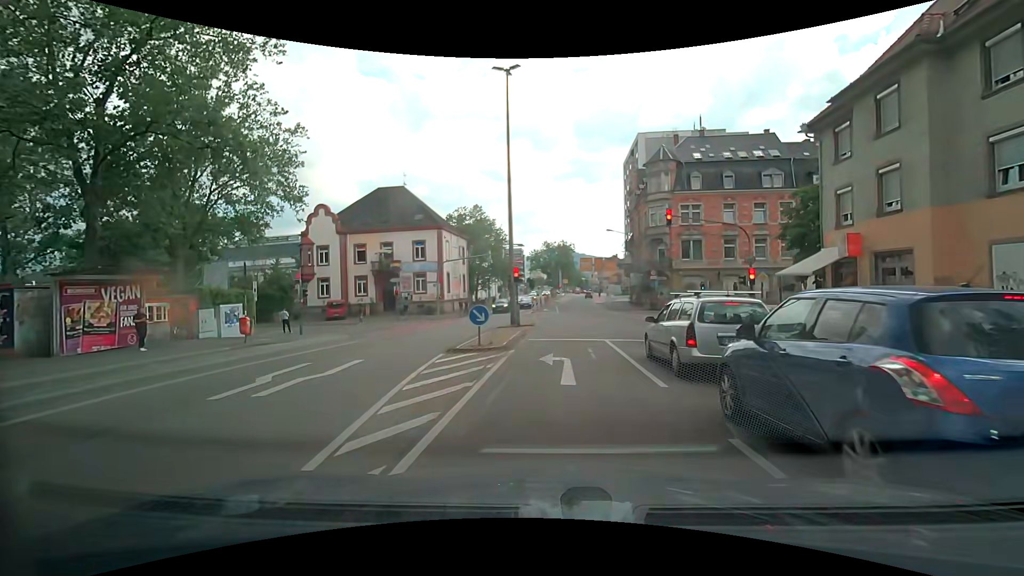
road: secondary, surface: asphalt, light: Day
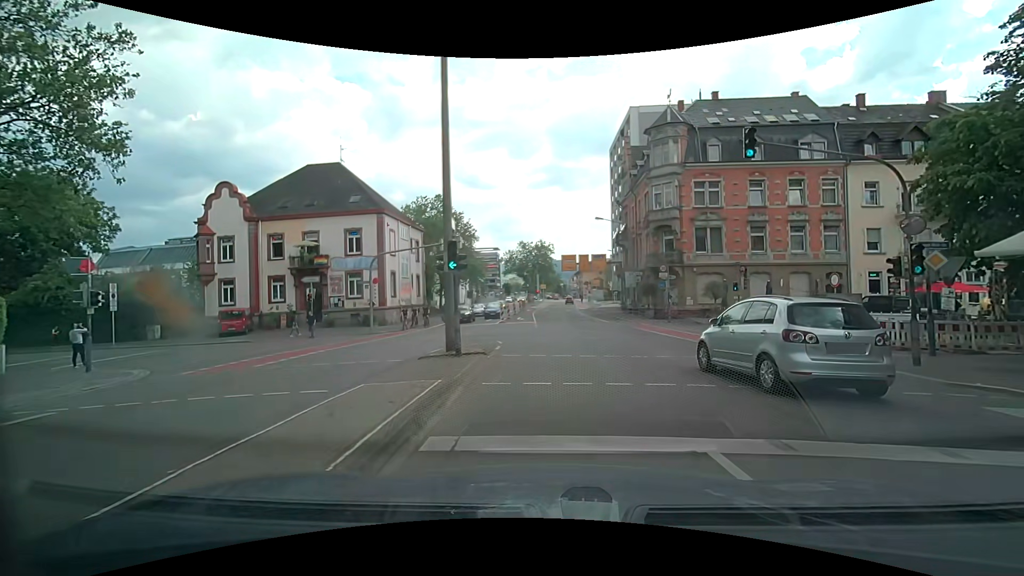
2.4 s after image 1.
(+0.4, +12.8) m; +2°
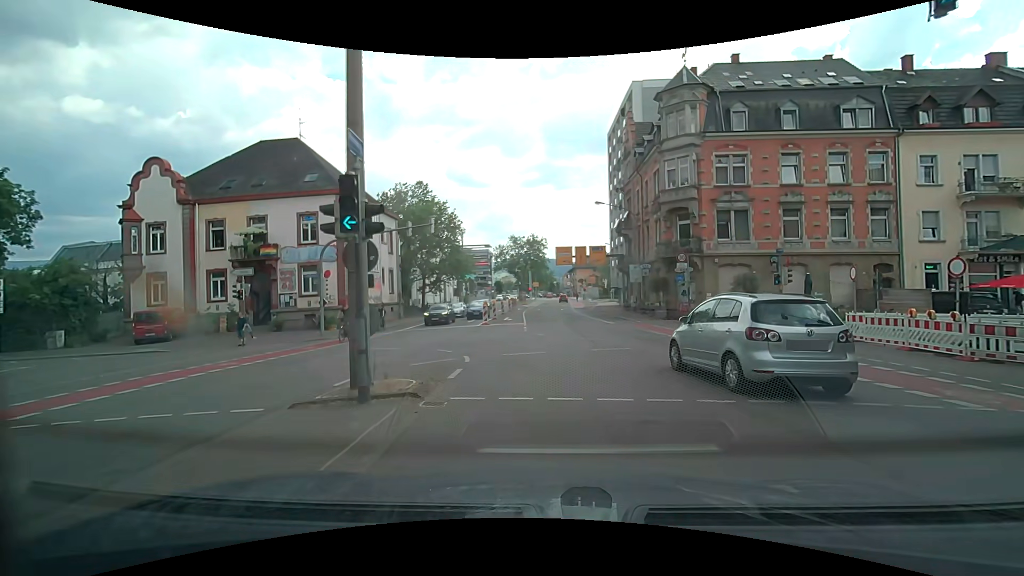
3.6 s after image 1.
(+0.1, +6.7) m; +1°
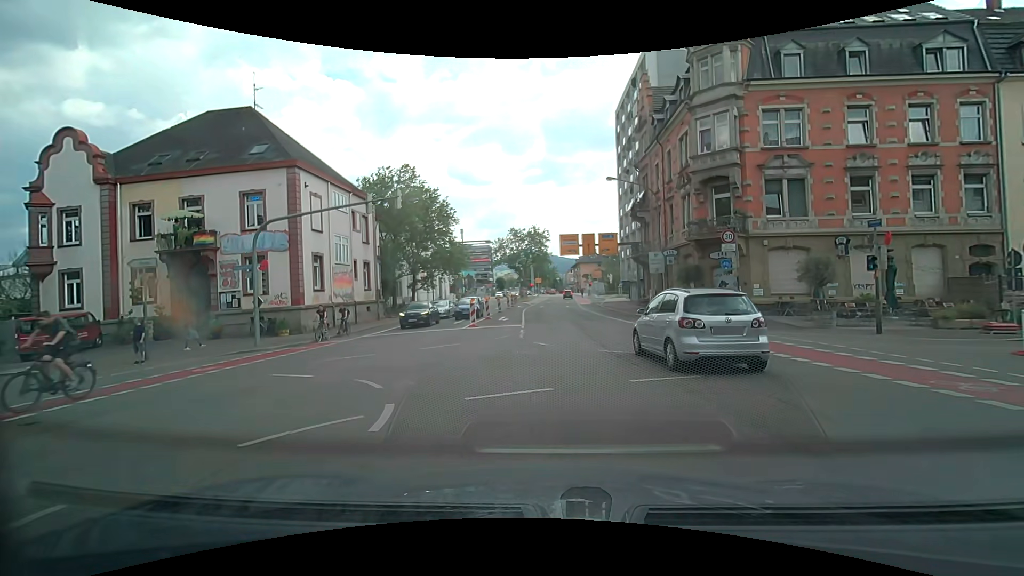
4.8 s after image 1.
(+0.1, +6.9) m; +2°
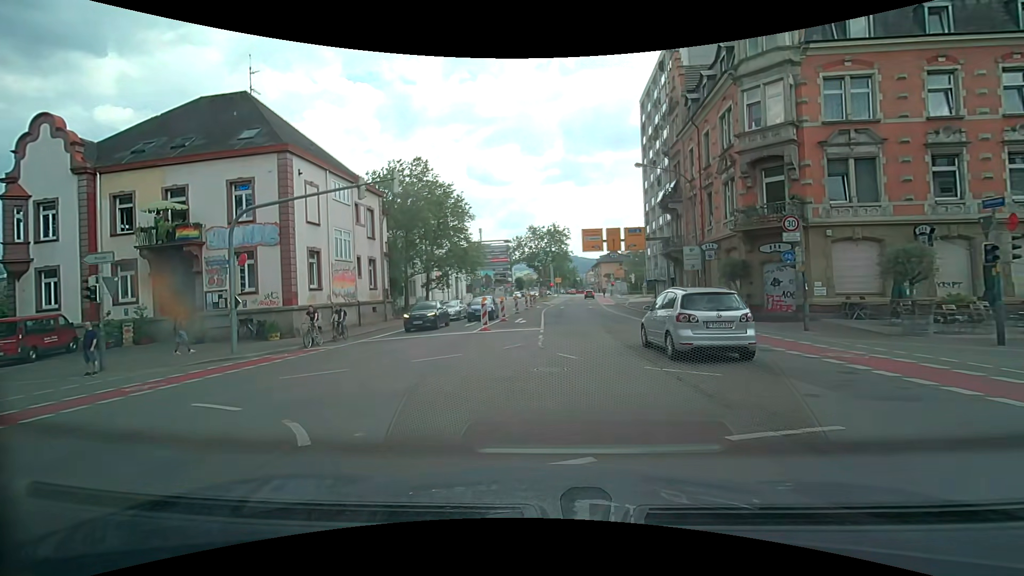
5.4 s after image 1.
(-0.1, +3.4) m; -2°
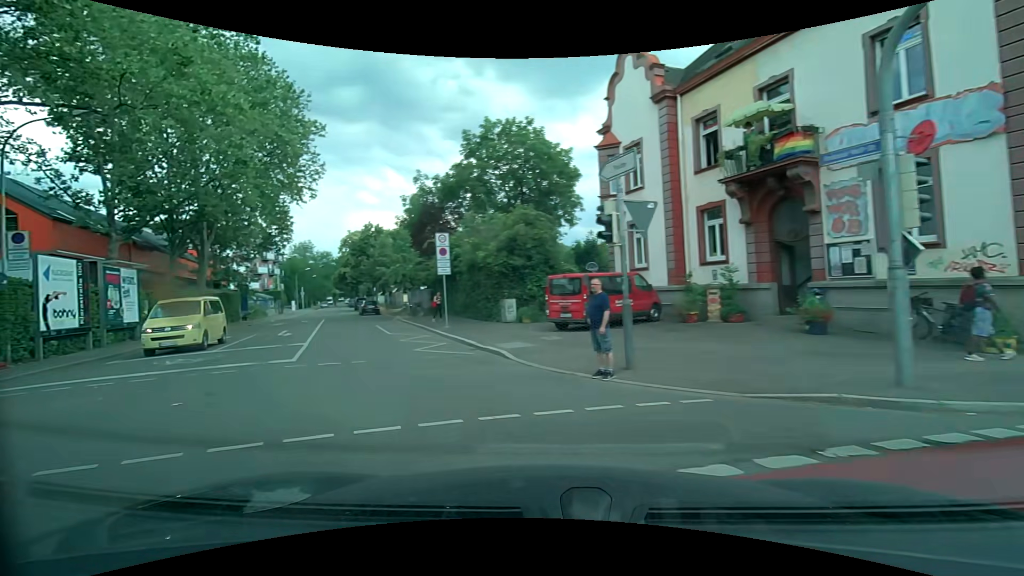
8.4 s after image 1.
(-6.0, +11.4) m; -66°
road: residential
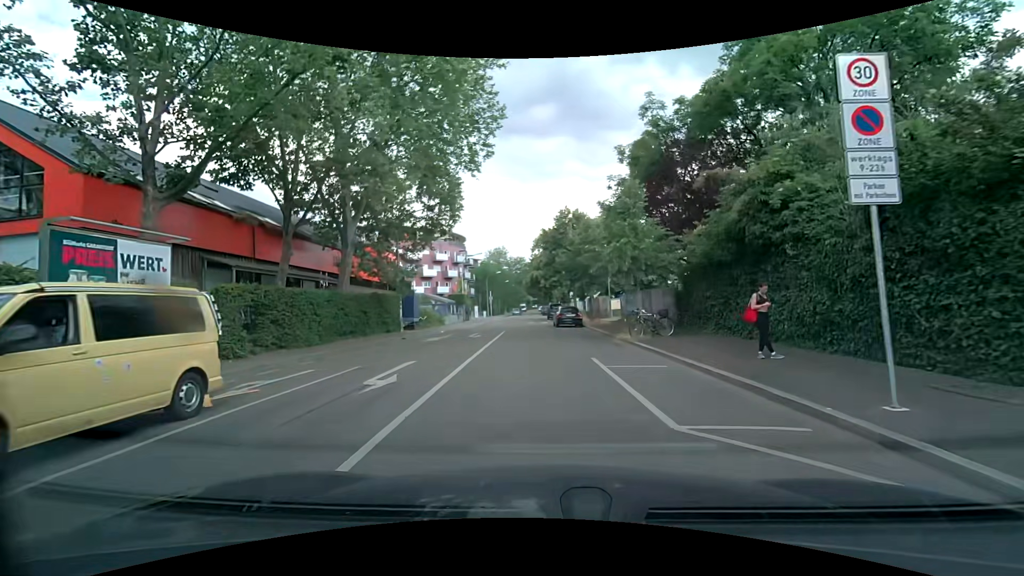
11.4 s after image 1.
(-5.3, +15.6) m; -22°
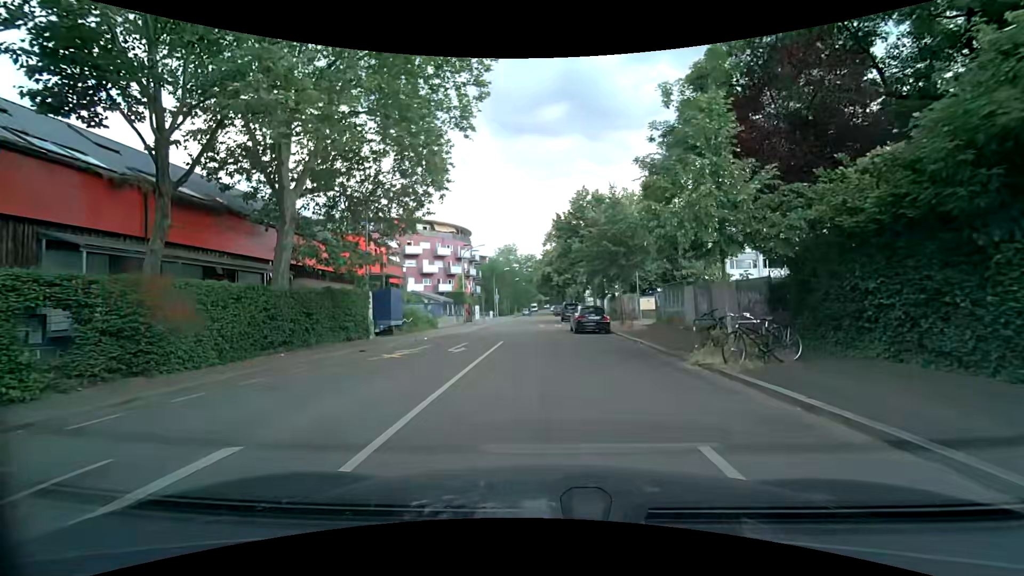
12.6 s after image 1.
(0.0, +8.2) m; -1°
(0, +10) (0, +20) (0, +30) (0, +40) (0, +50) (0, +60) (0, +70) (0, +80) (0, +90) (0, +100) m
